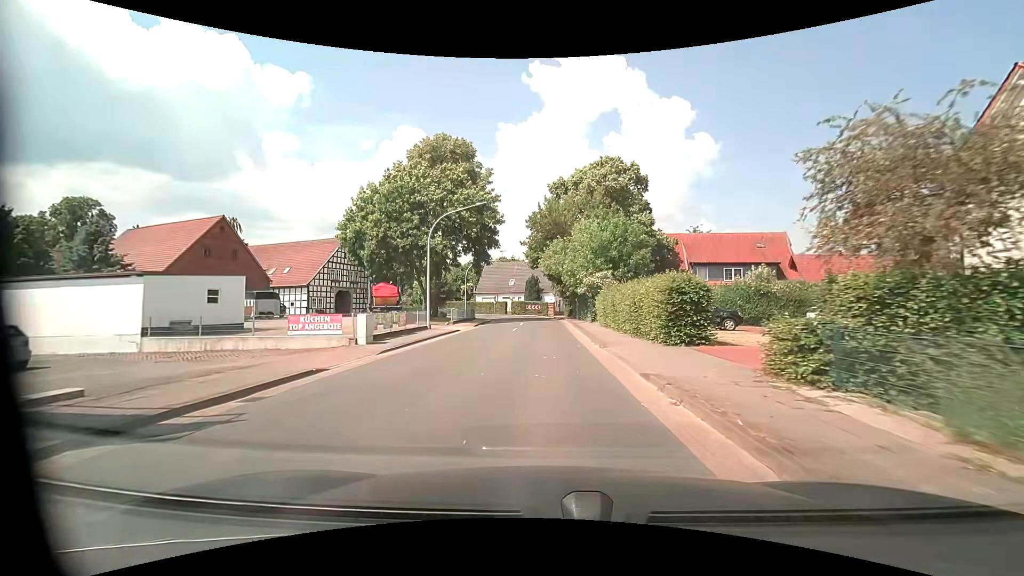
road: primary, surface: asphalt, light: Day
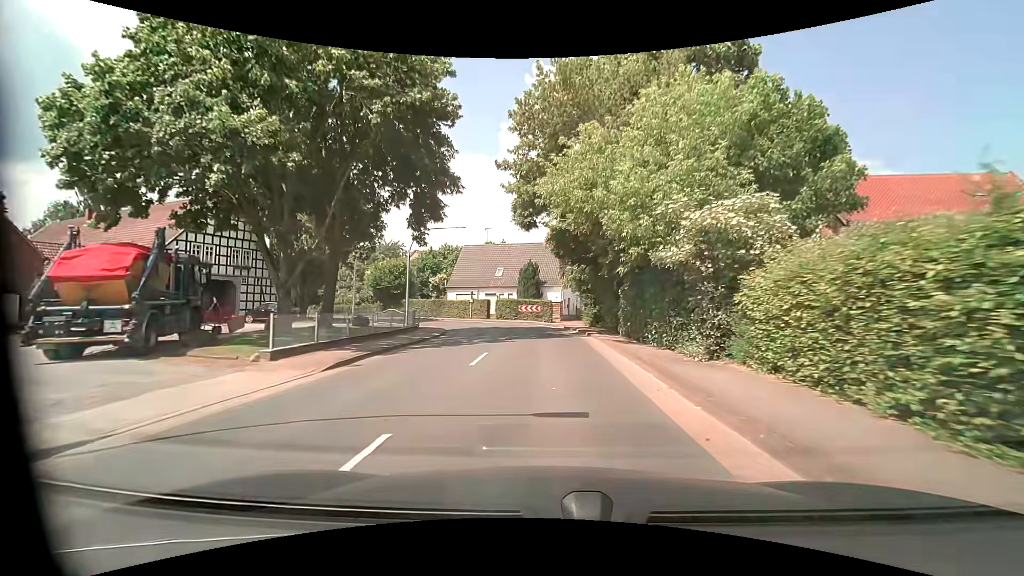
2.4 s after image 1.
(0.0, +25.5) m; 0°
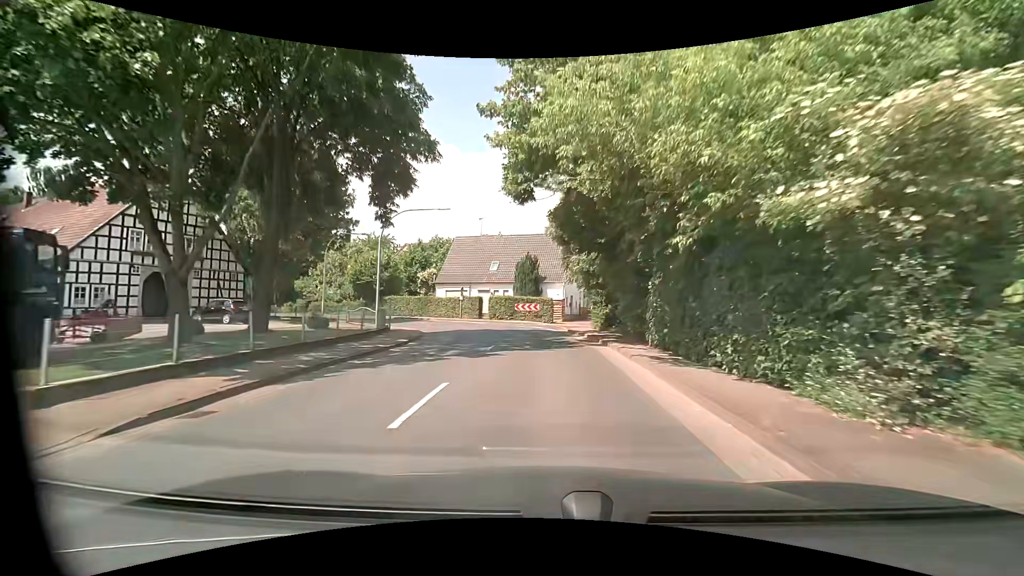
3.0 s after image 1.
(0.0, +5.8) m; 0°
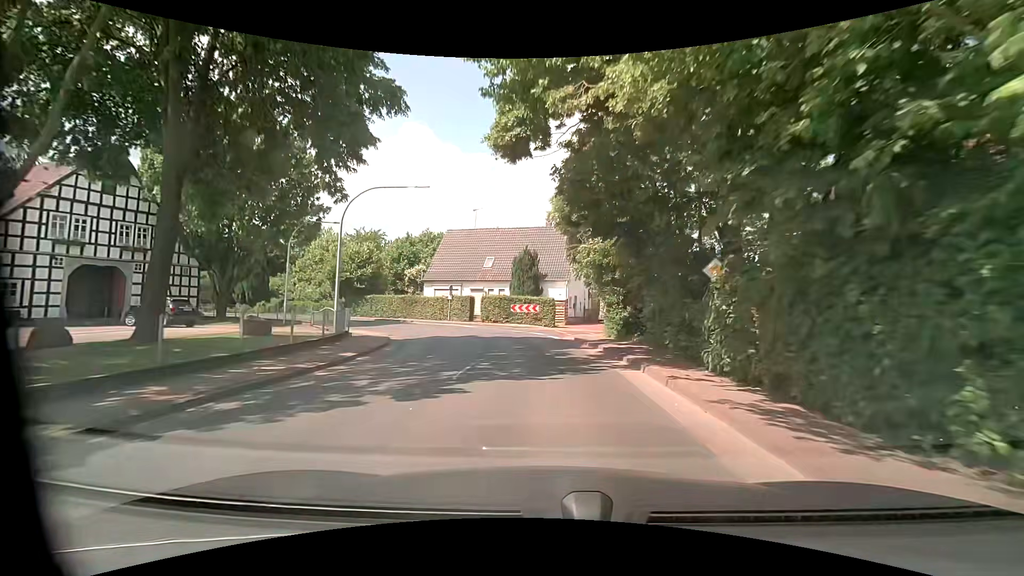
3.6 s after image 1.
(0.0, +5.4) m; 0°
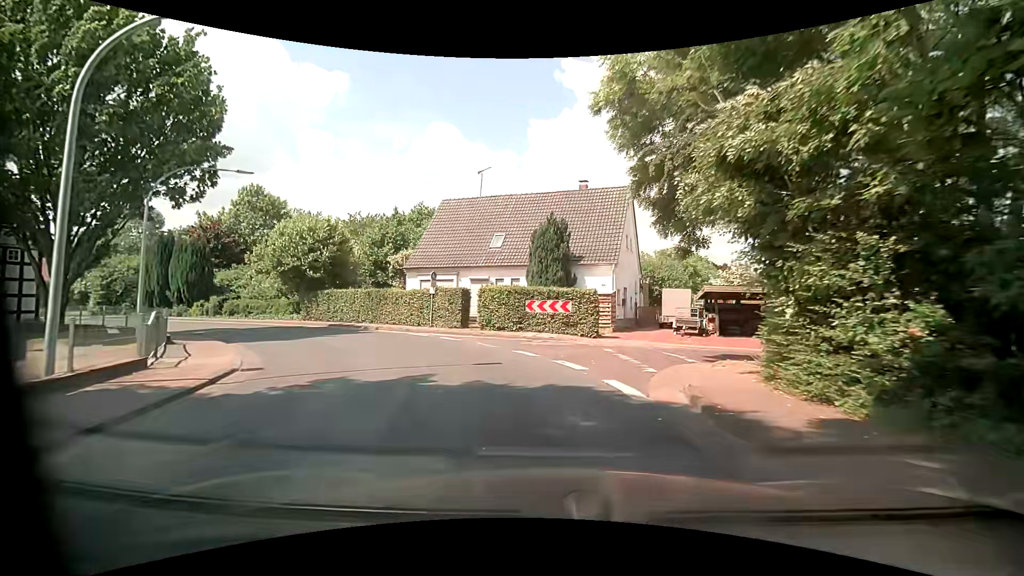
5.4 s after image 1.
(-0.1, +13.6) m; -2°
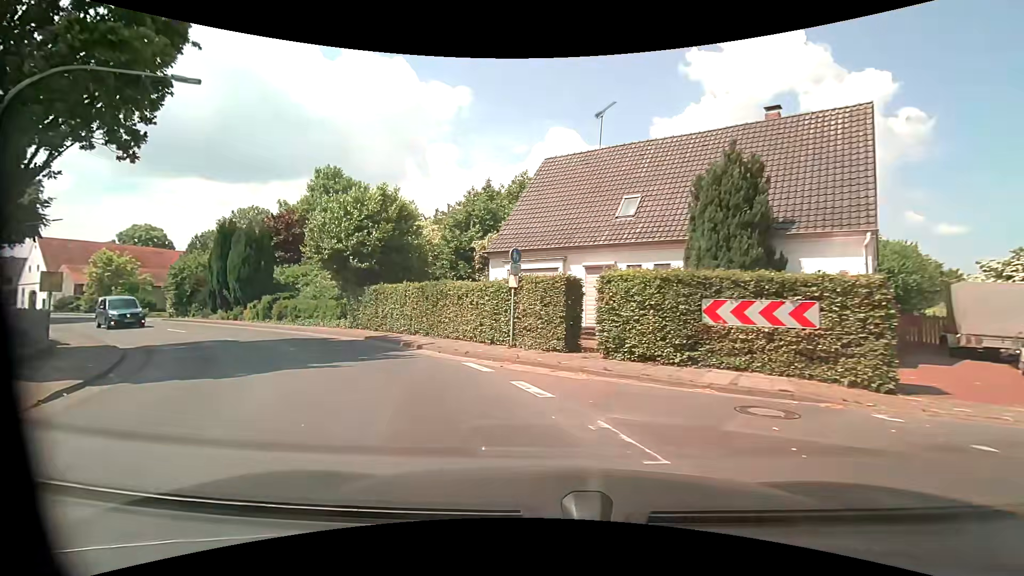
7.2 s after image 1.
(-1.2, +11.2) m; -14°
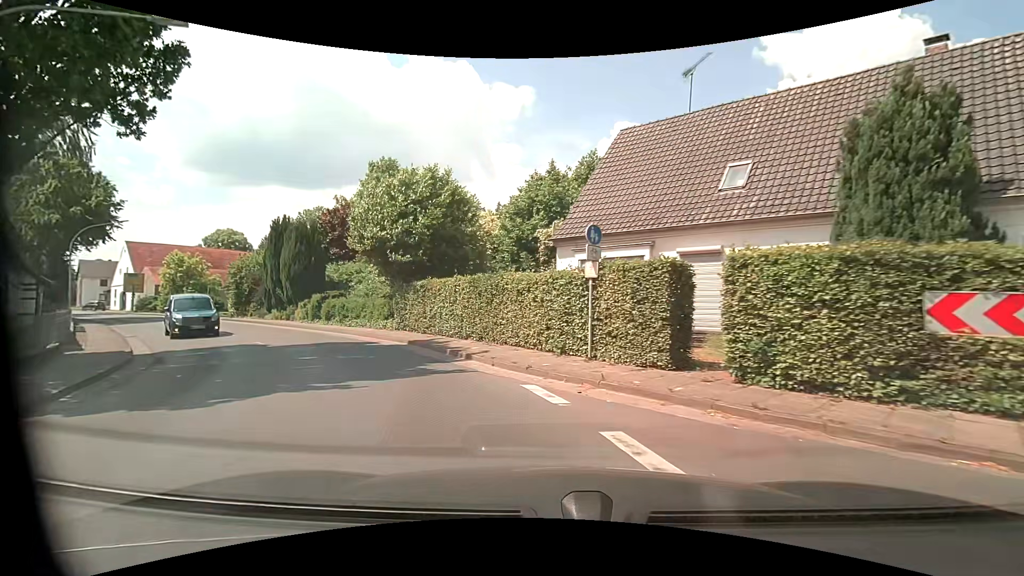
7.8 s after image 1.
(-0.3, +3.5) m; -8°
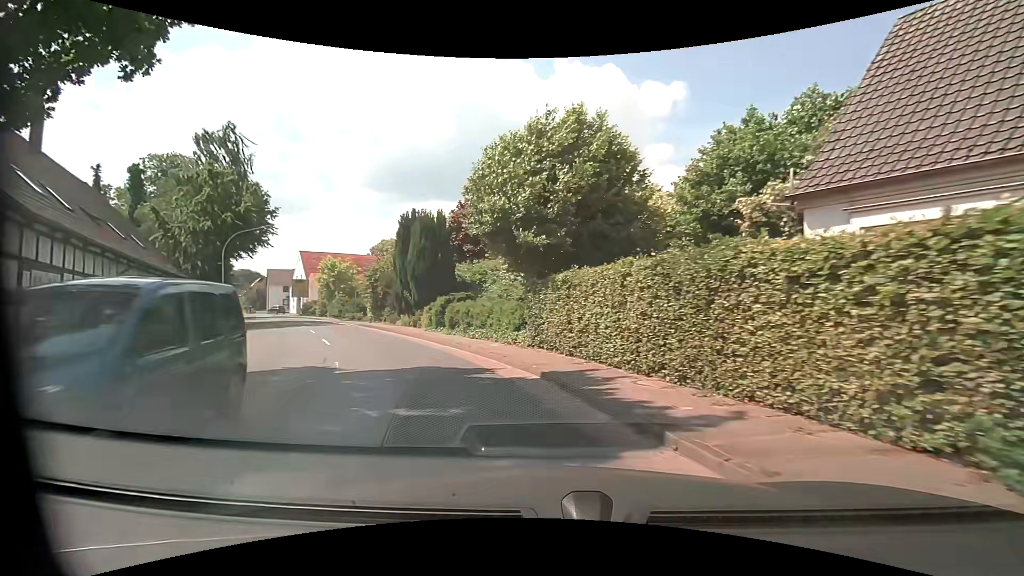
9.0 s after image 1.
(-0.9, +6.7) m; -16°
